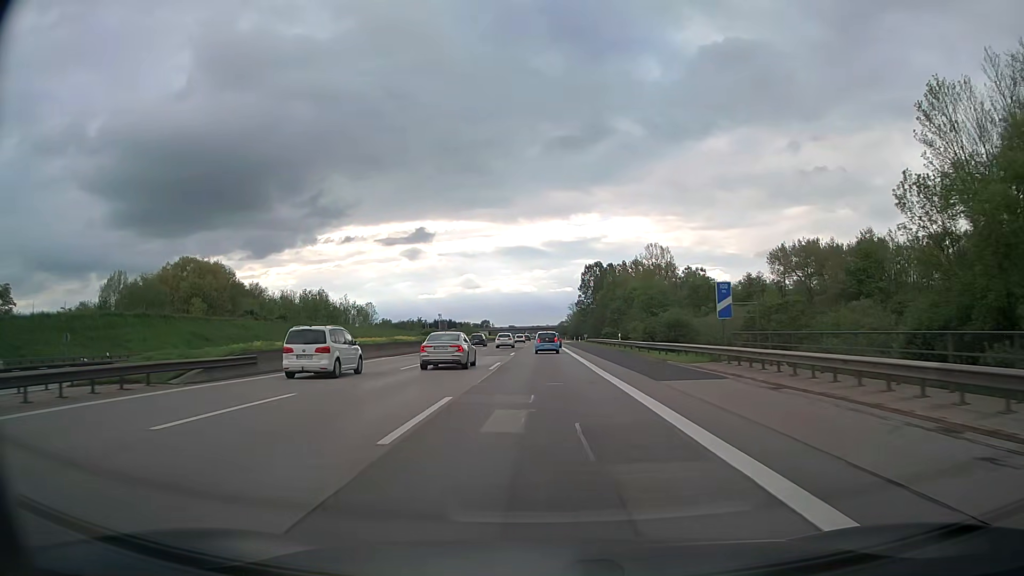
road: motorway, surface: asphalt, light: Day
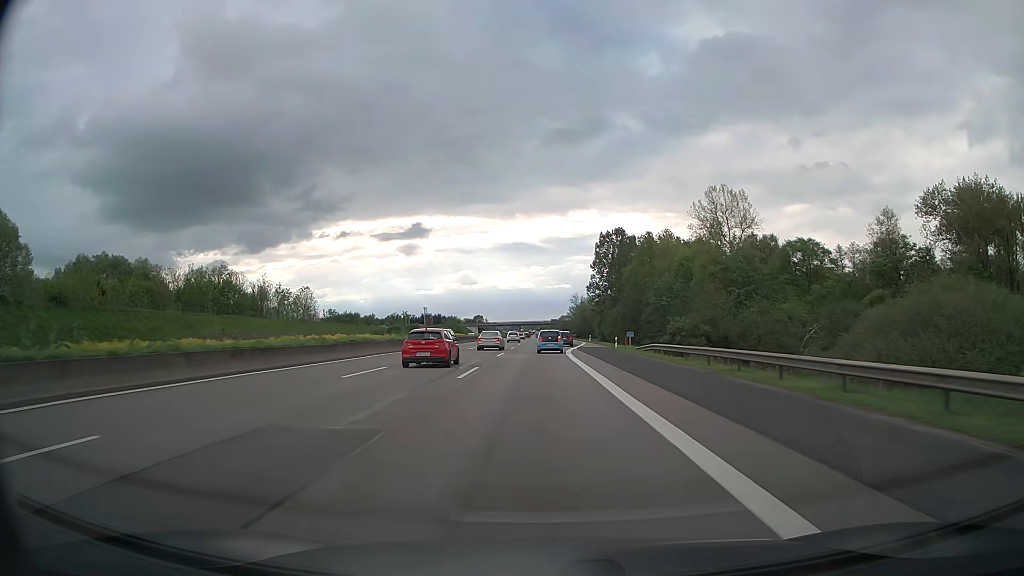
(+0.1, +60.2) m; 0°
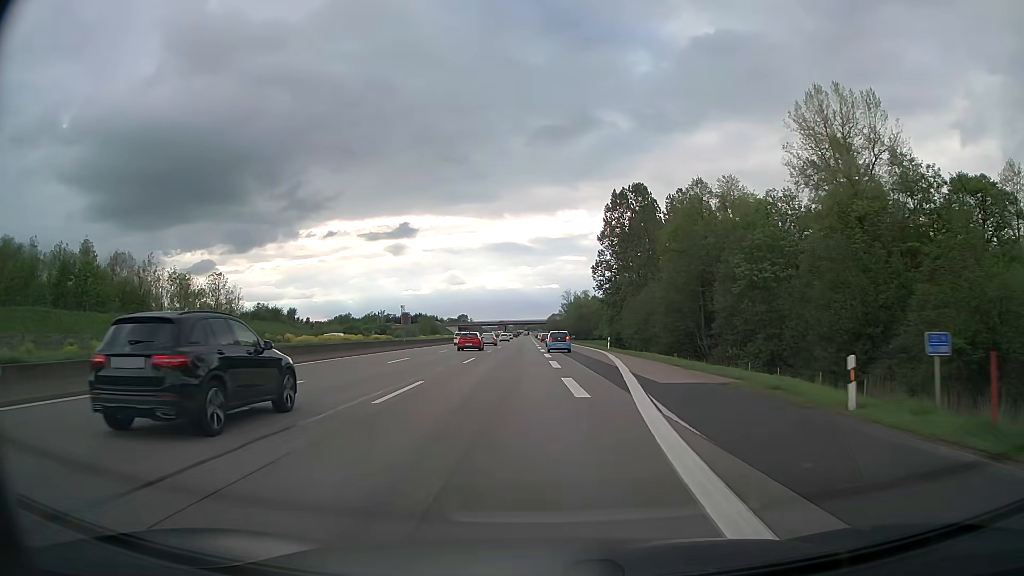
(+0.2, +42.6) m; +1°
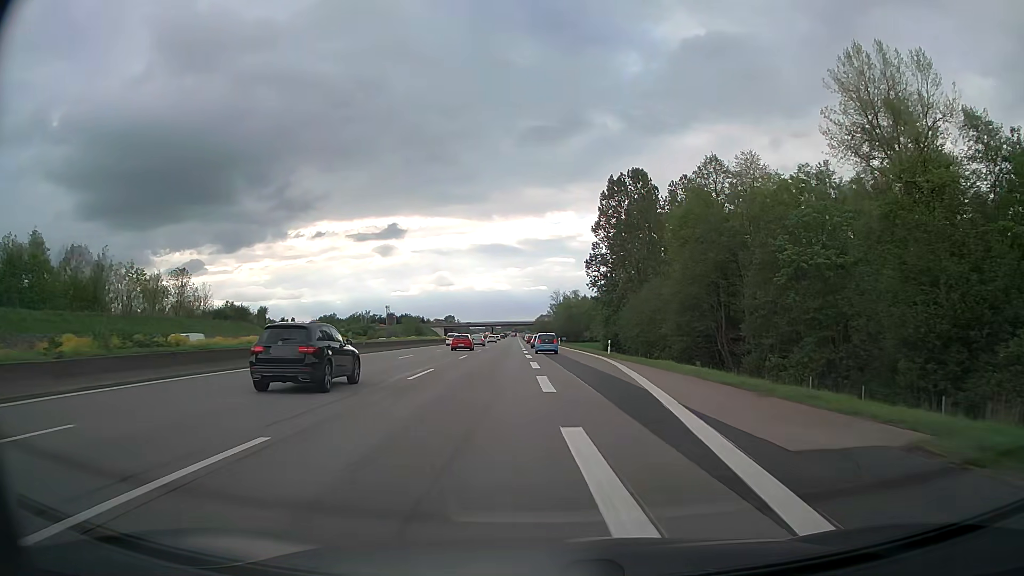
(+0.1, +10.3) m; +1°
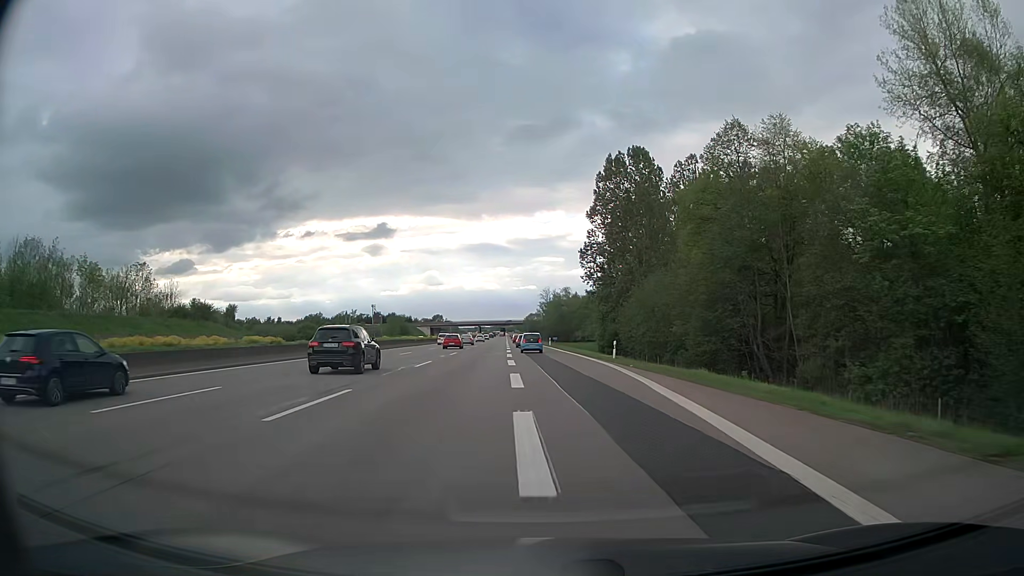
(+0.1, +10.3) m; +1°
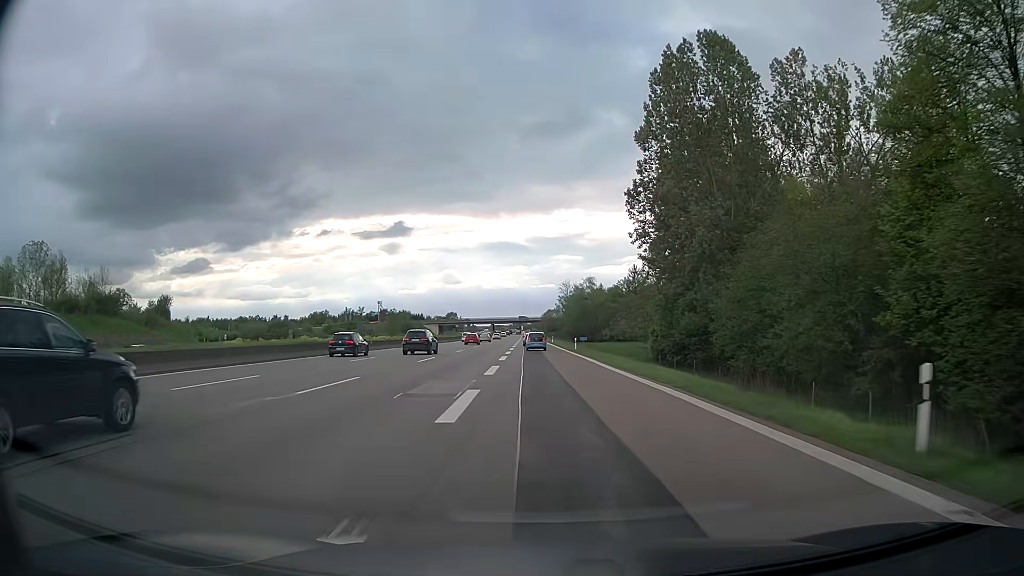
(-0.2, +31.3) m; -1°
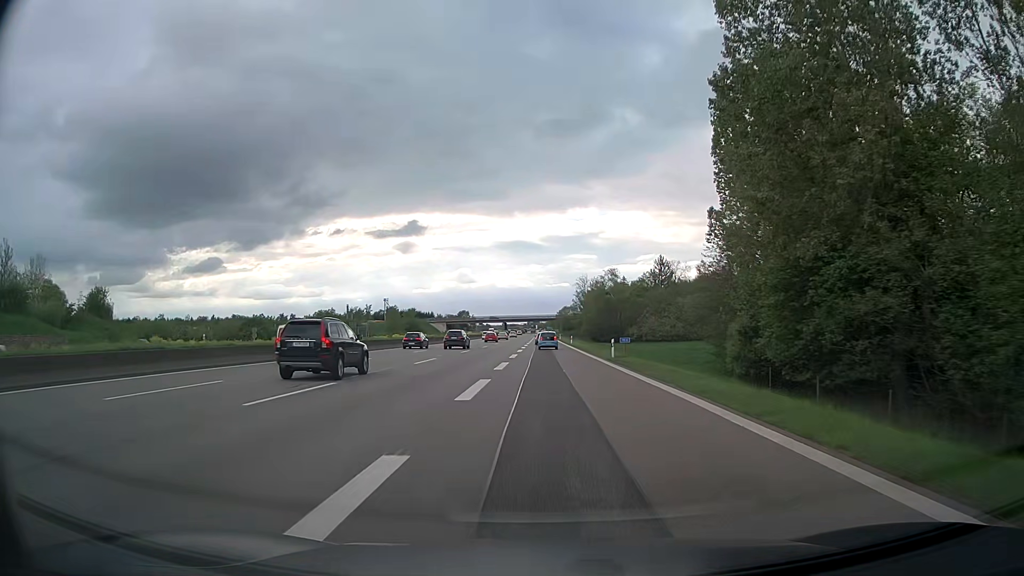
(-0.2, +21.2) m; -1°
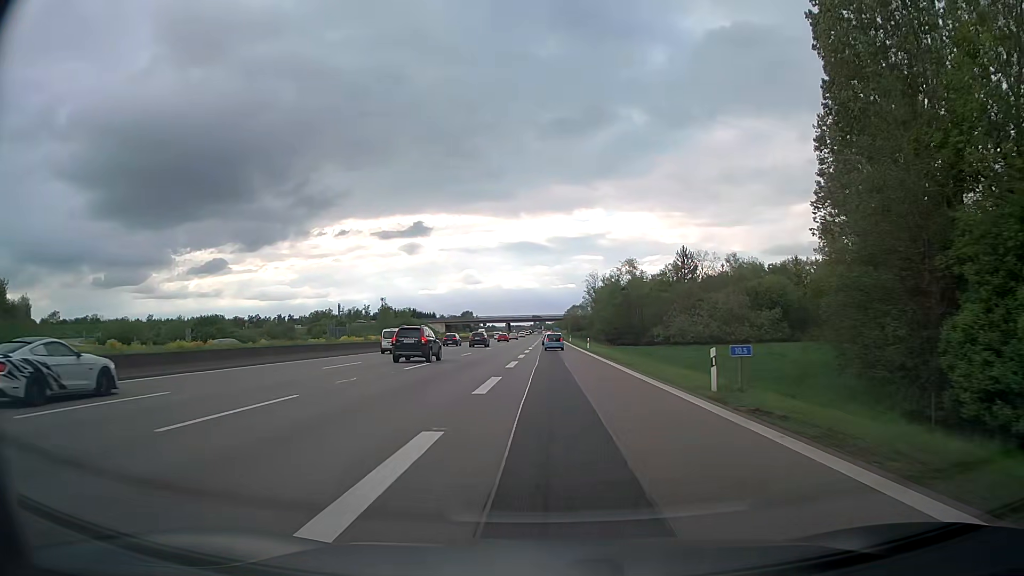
(-0.1, +21.6) m; -1°
